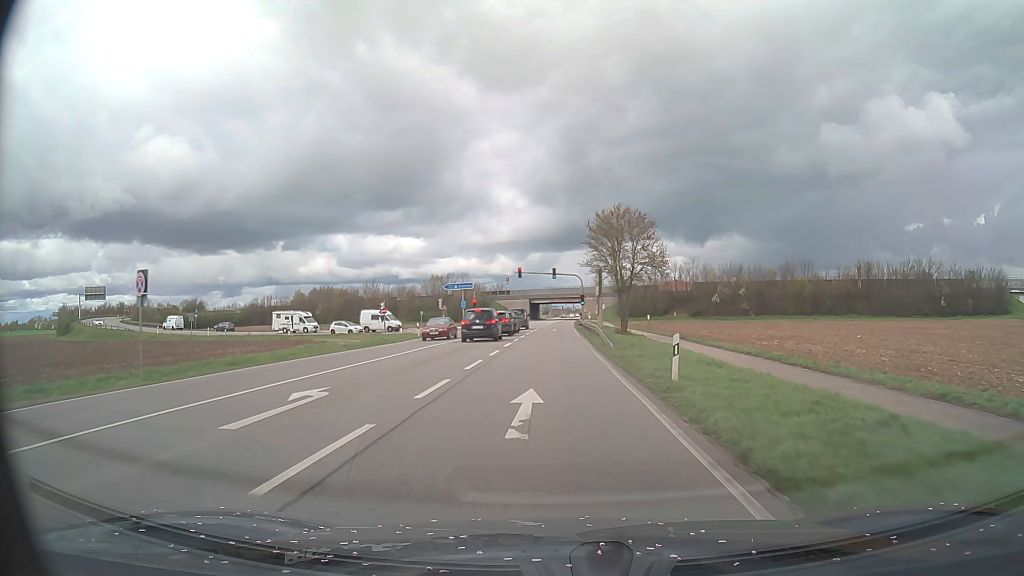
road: primary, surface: asphalt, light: Day
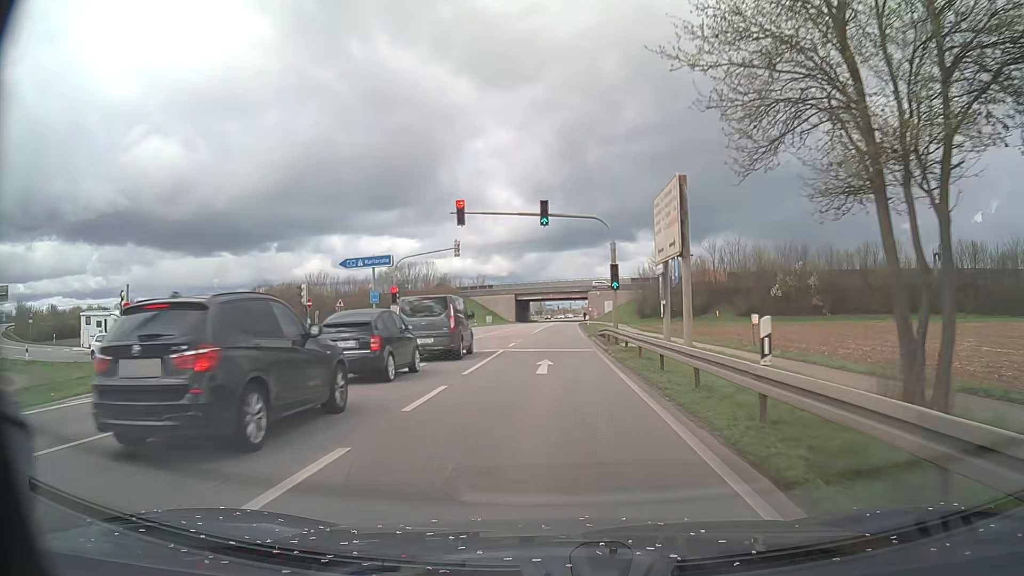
(+0.3, +43.1) m; 0°
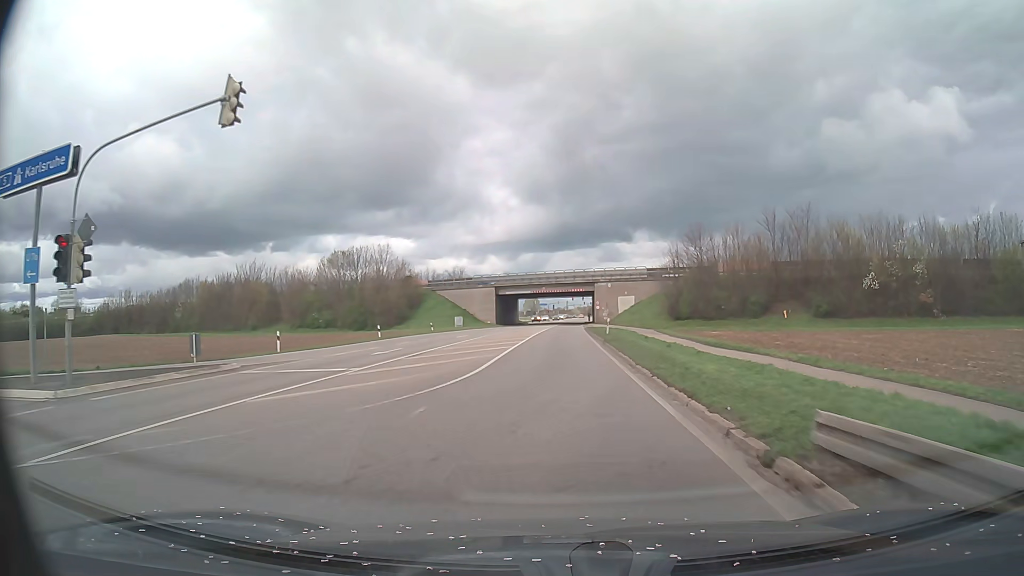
(+0.2, +33.9) m; 0°
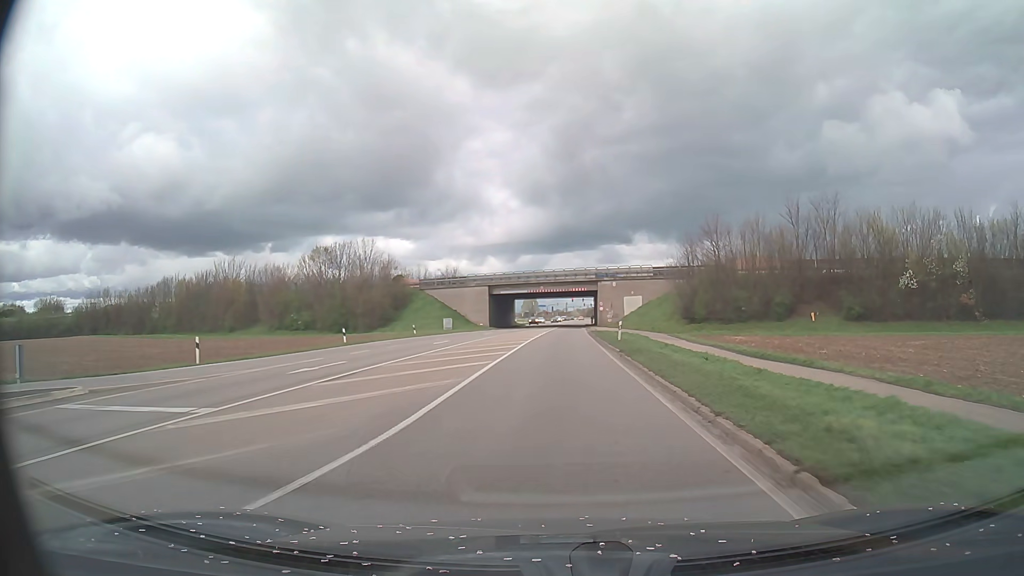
(0.0, +8.5) m; 0°
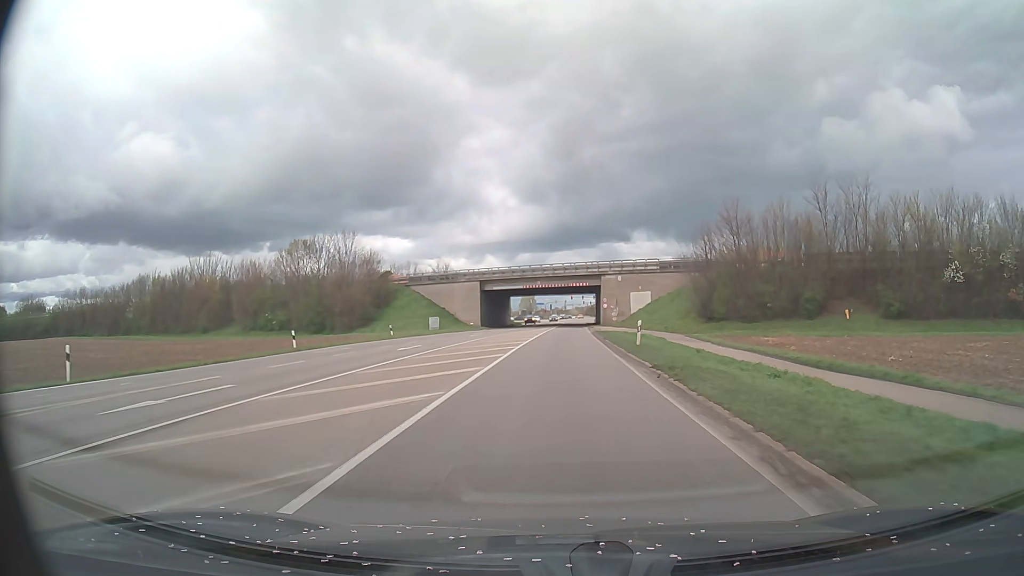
(0.0, +8.4) m; 0°
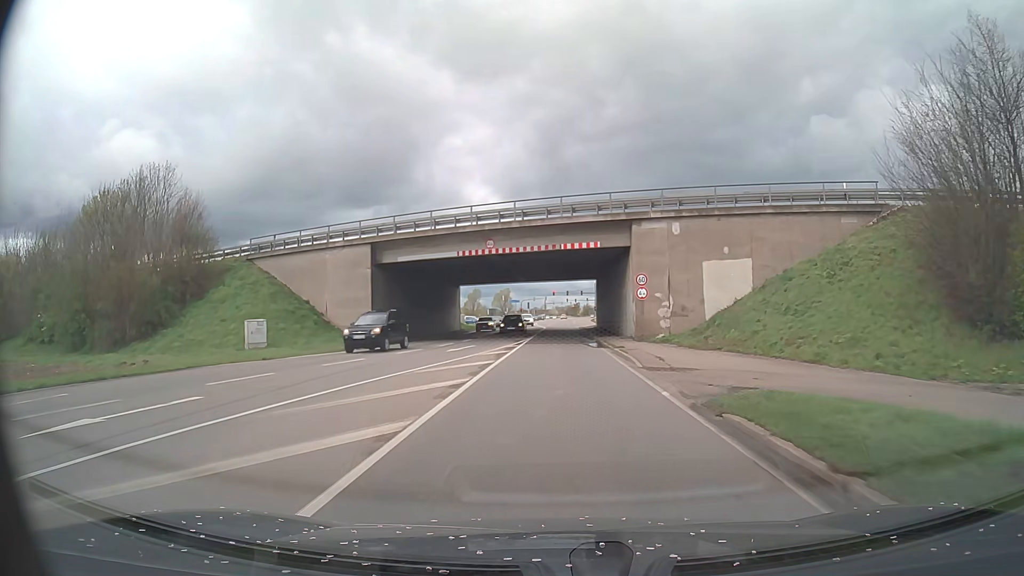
(+0.5, +41.8) m; +2°
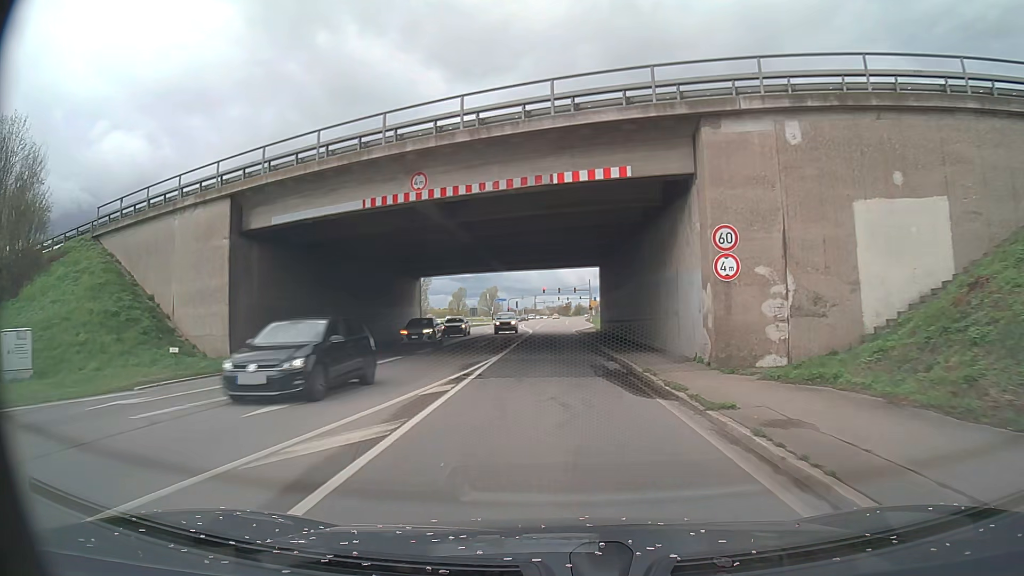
(+0.1, +16.8) m; +1°
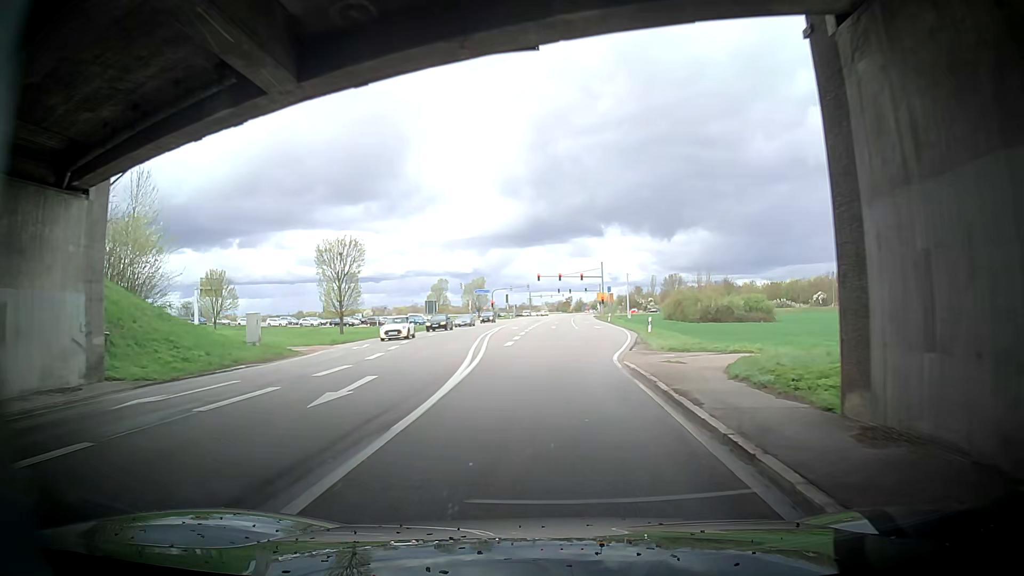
(-0.4, +41.1) m; -1°
